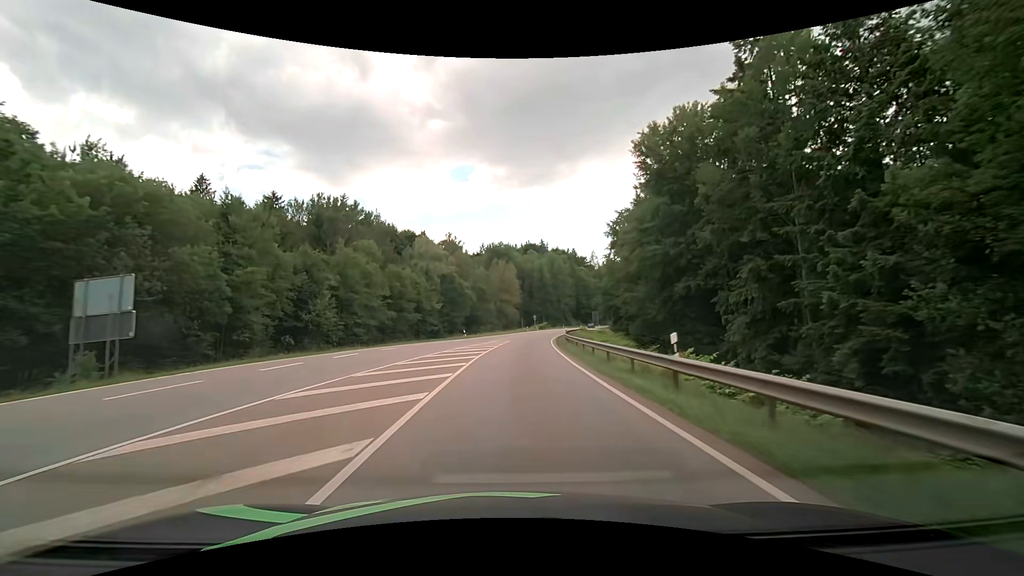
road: secondary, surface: asphalt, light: Day
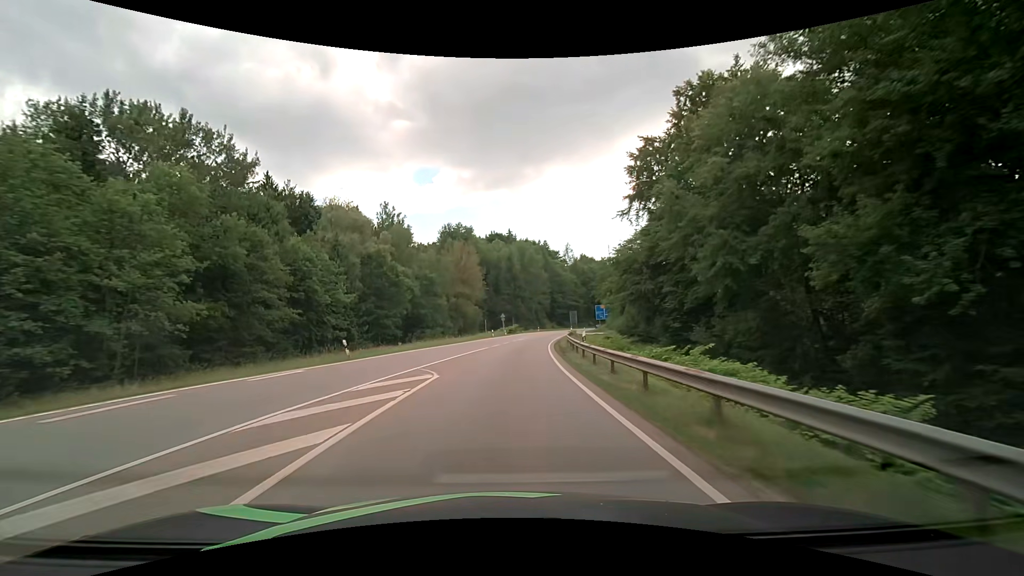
(+1.2, +32.1) m; +4°
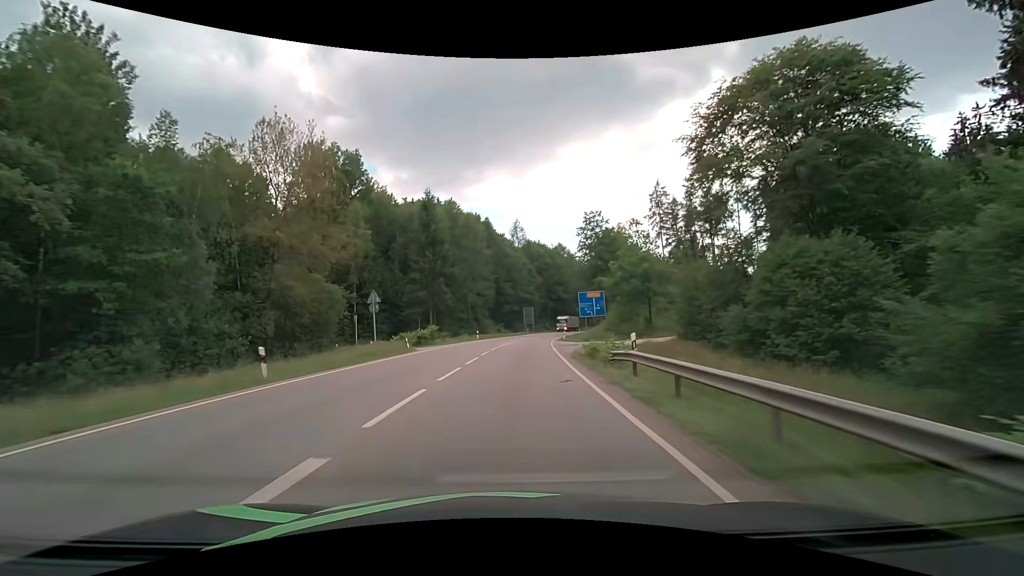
(+3.3, +53.5) m; +7°
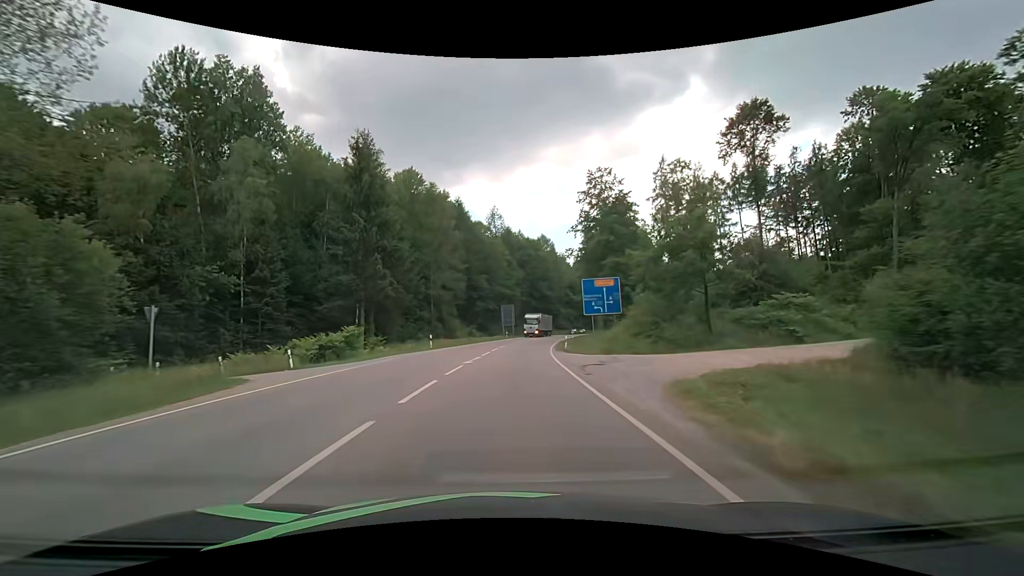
(+0.5, +21.5) m; +3°
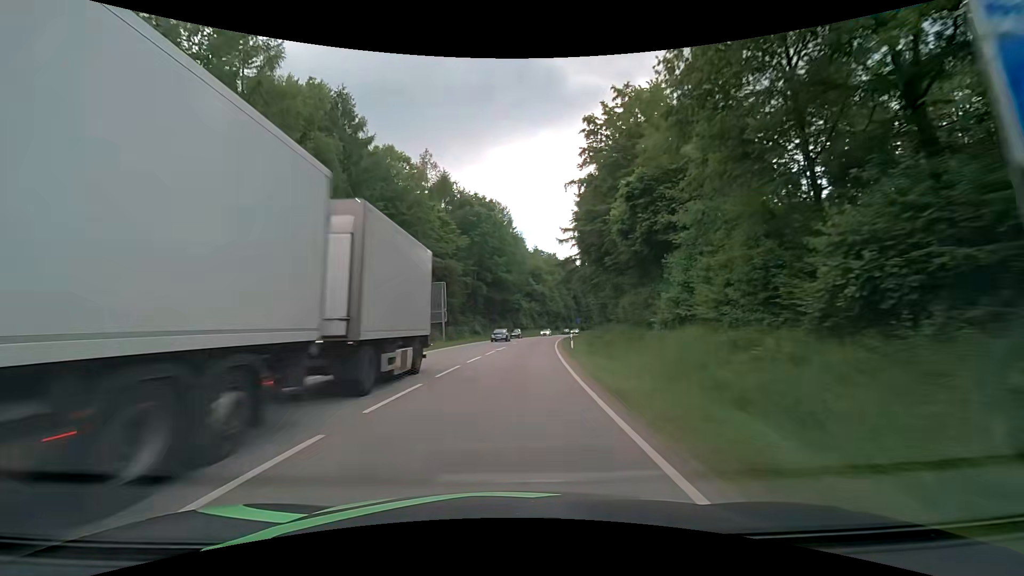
(+1.9, +42.9) m; +5°
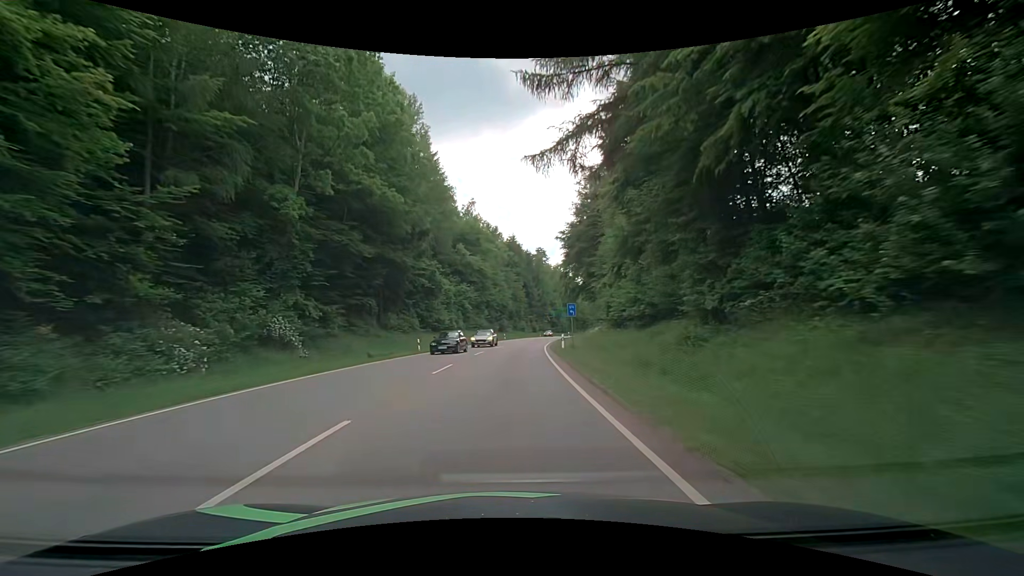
(+3.6, +53.6) m; +7°
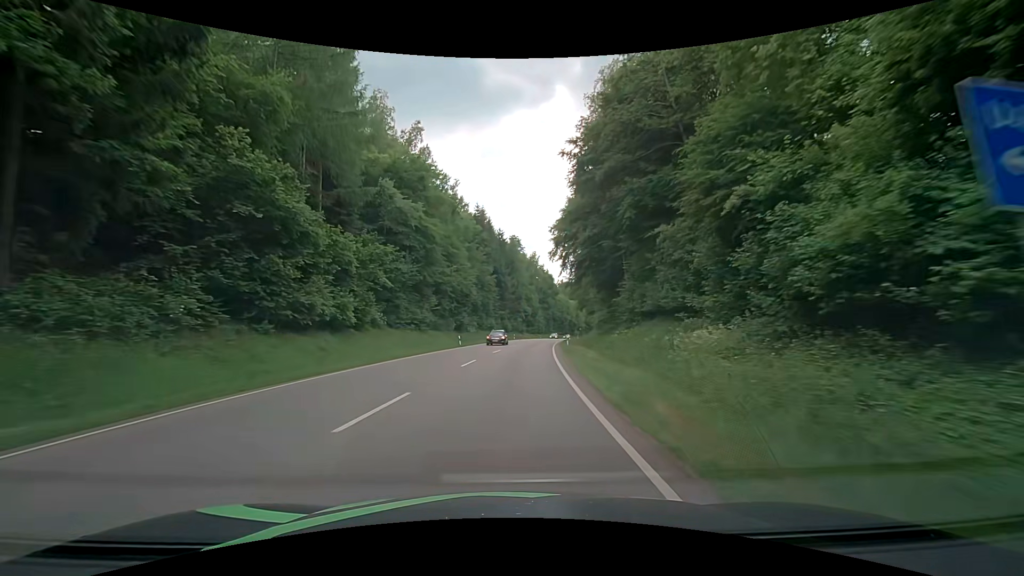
(+0.8, +32.3) m; +3°
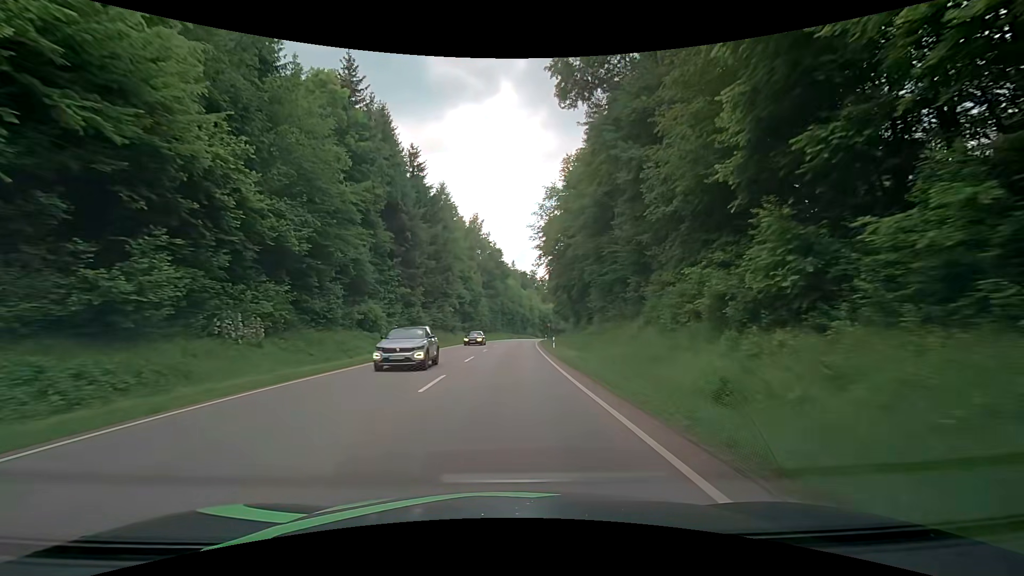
(+3.1, +54.0) m; +7°
(0, +10) (0, +20) (0, +30) (+1, +40) (+1, +50) (+1, +60) (+2, +70) (+3, +80) (+4, +90) (+5, +100) m
